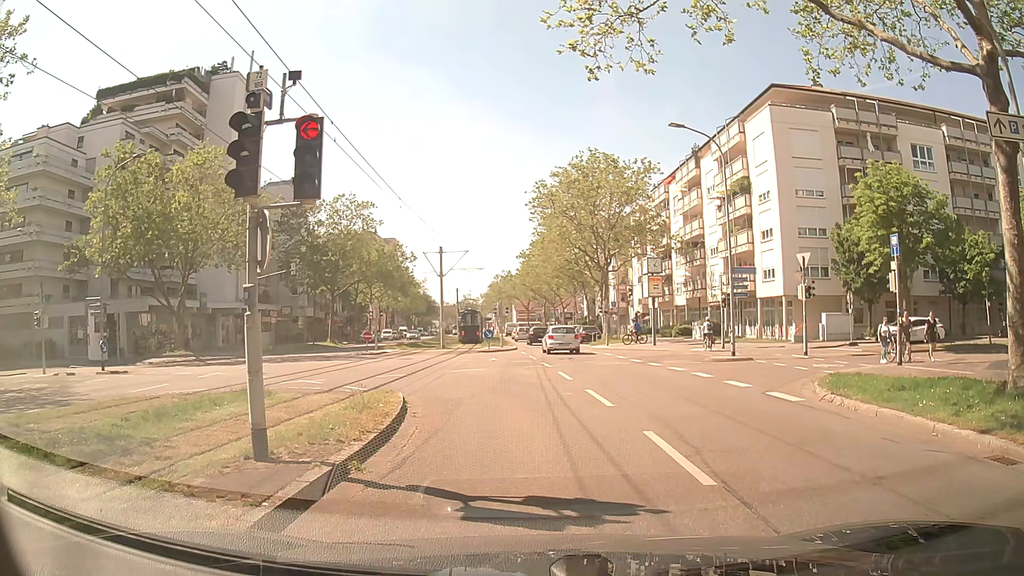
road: tertiary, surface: asphalt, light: Day
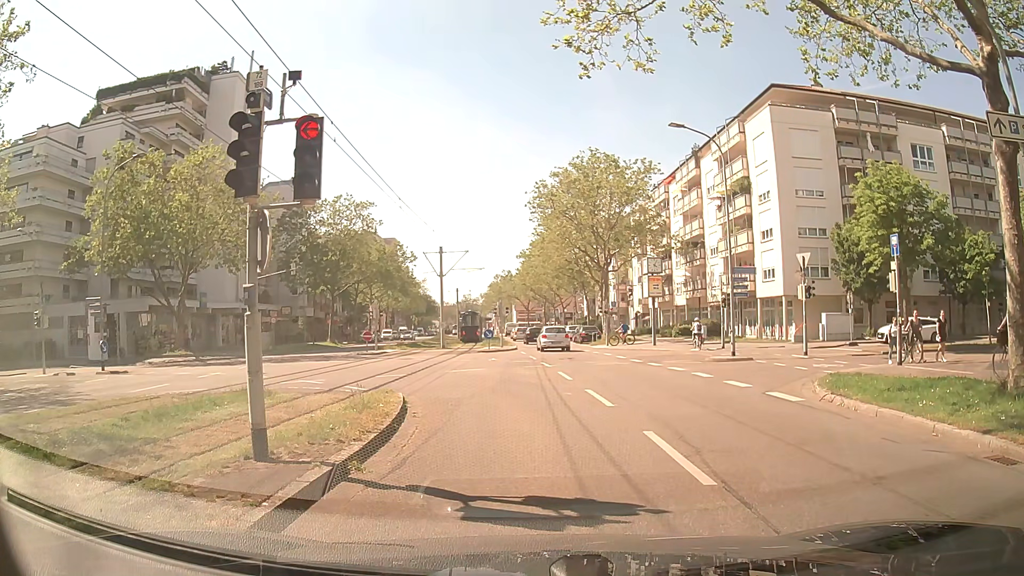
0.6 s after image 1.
(0.0, 0.0) m; 0°
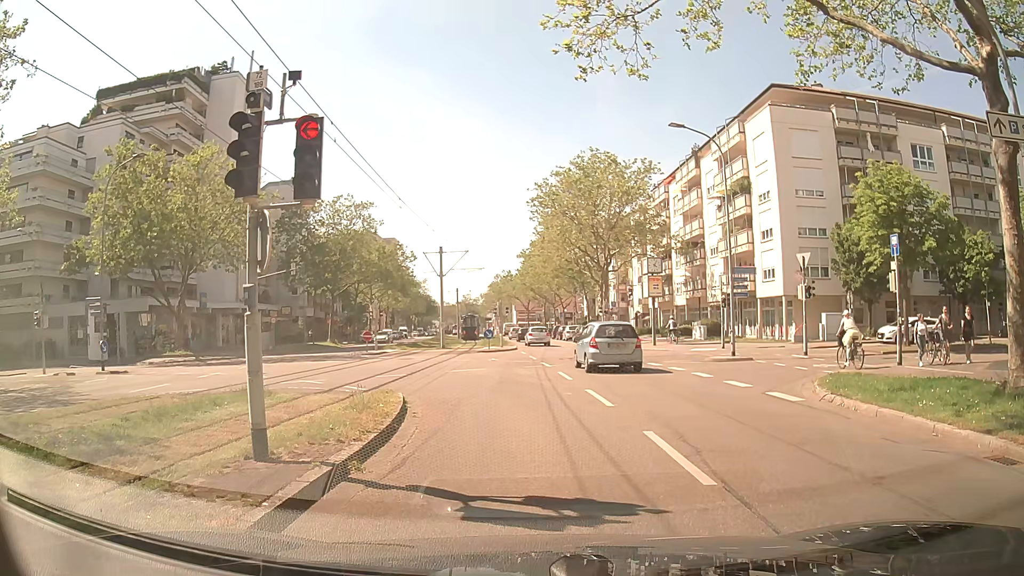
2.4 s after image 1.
(0.0, 0.0) m; 0°
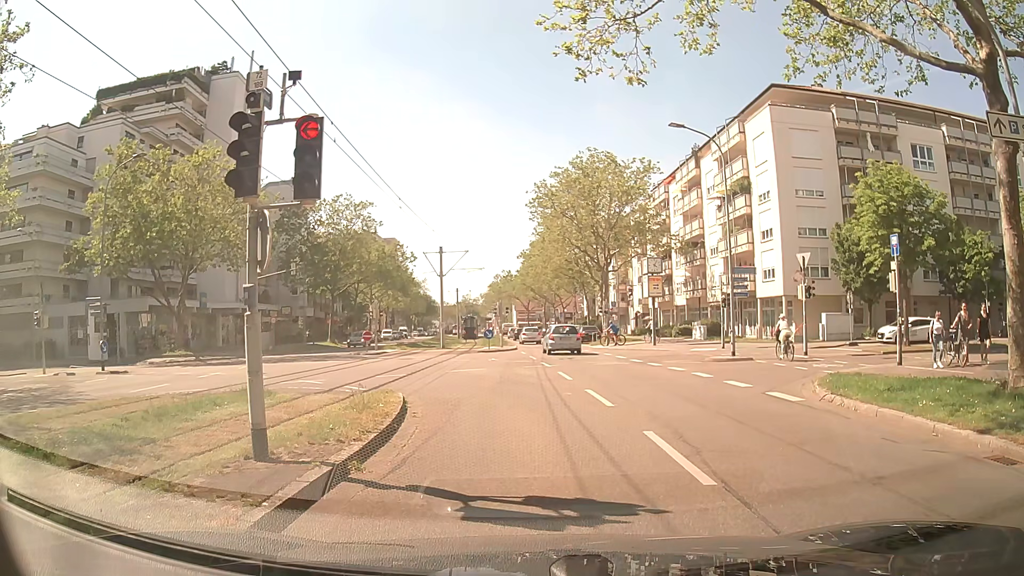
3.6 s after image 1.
(0.0, 0.0) m; 0°
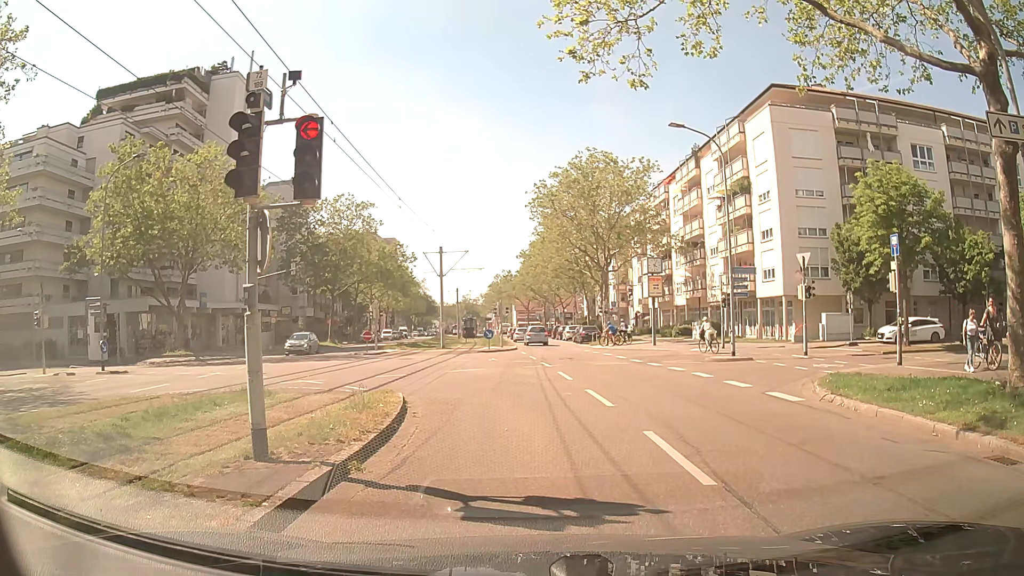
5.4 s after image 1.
(0.0, 0.0) m; 0°
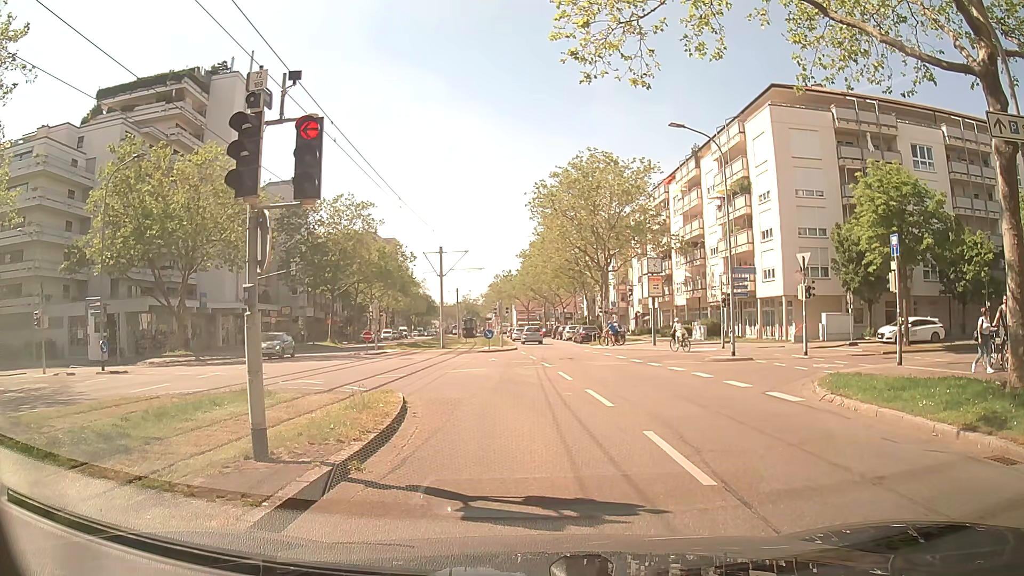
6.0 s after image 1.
(0.0, 0.0) m; 0°
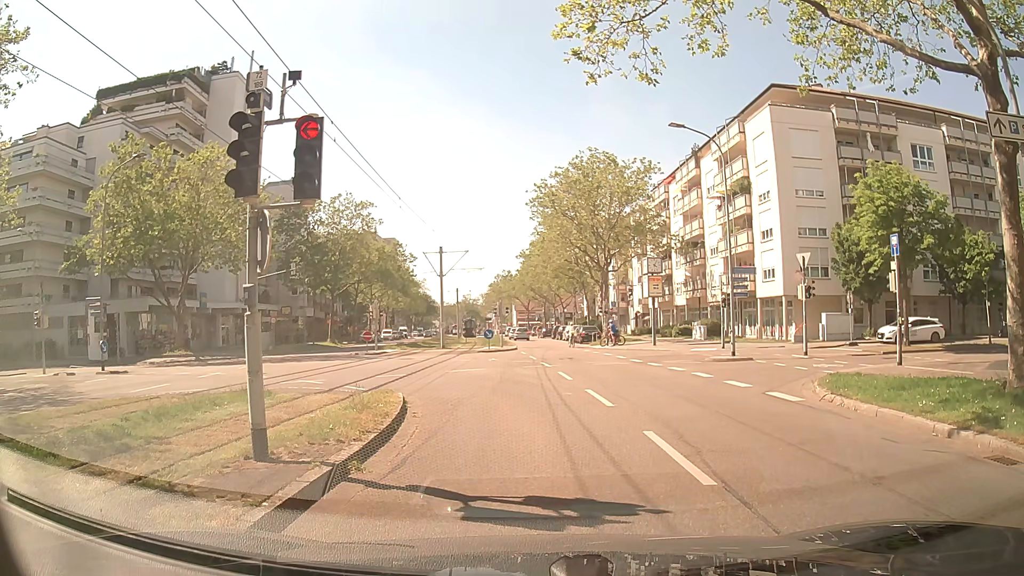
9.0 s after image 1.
(0.0, 0.0) m; 0°
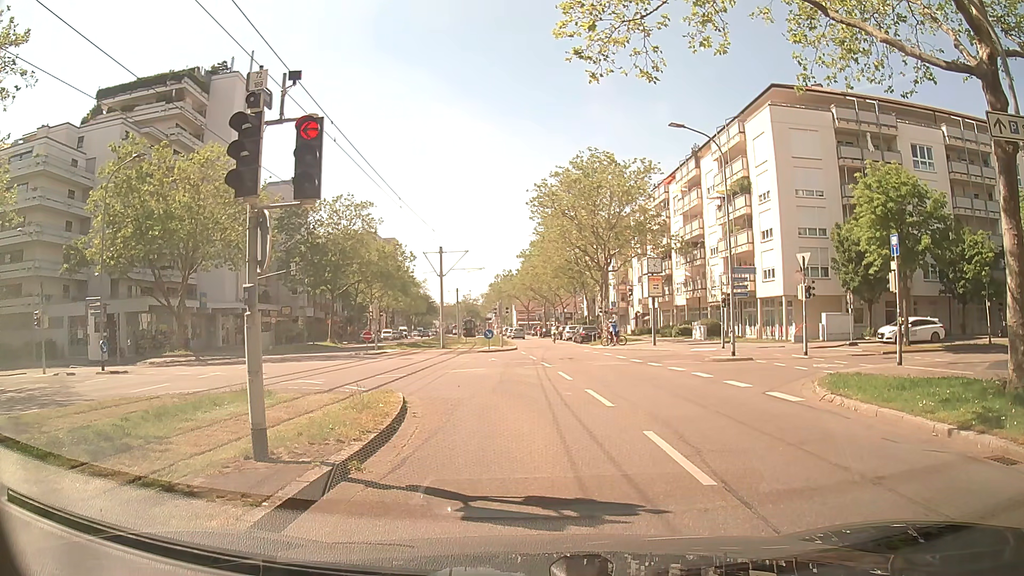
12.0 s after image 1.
(0.0, 0.0) m; 0°
